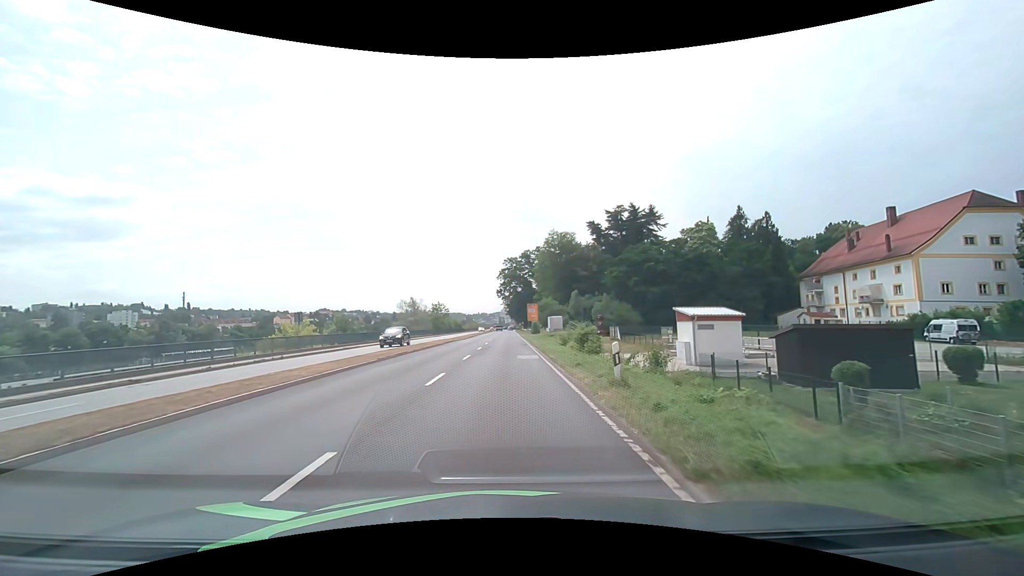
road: primary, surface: asphalt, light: Day
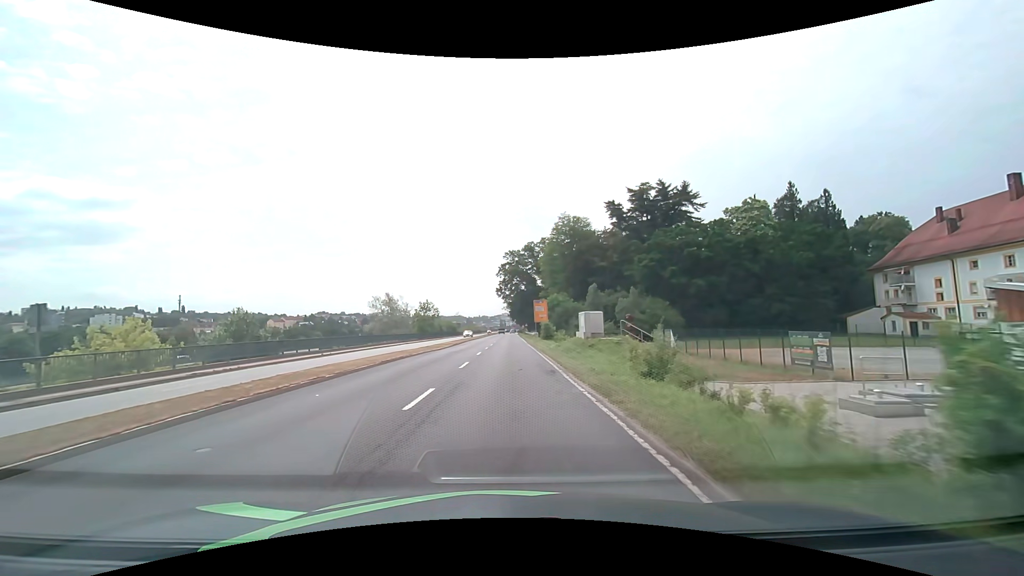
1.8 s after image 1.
(0.0, +21.4) m; 0°
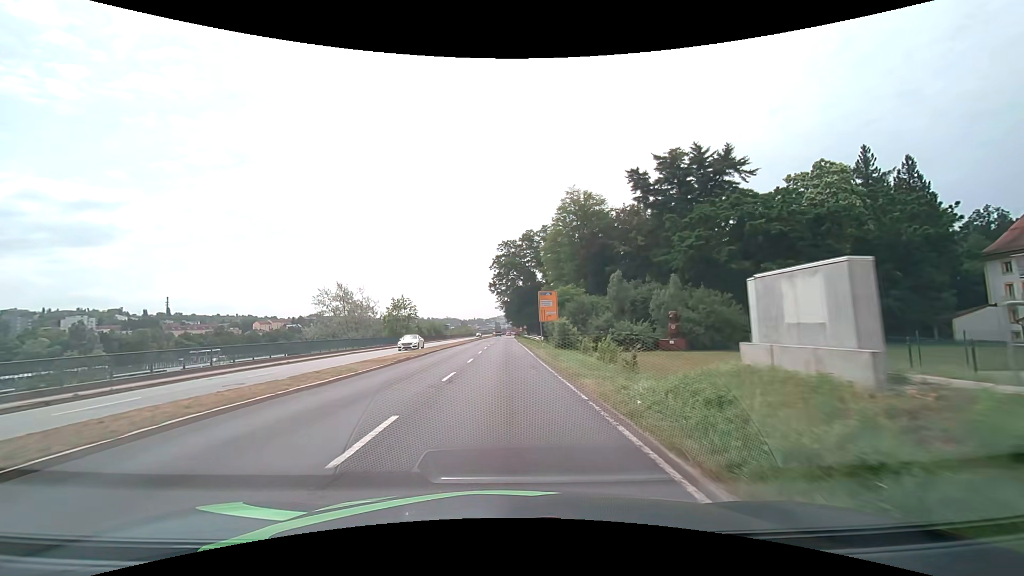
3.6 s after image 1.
(0.0, +21.5) m; 0°
(0, +10) (0, +20) (0, +30) (0, +40) (0, +50) (0, +60) (0, +70) (0, +80) (0, +90) (0, +100) m
